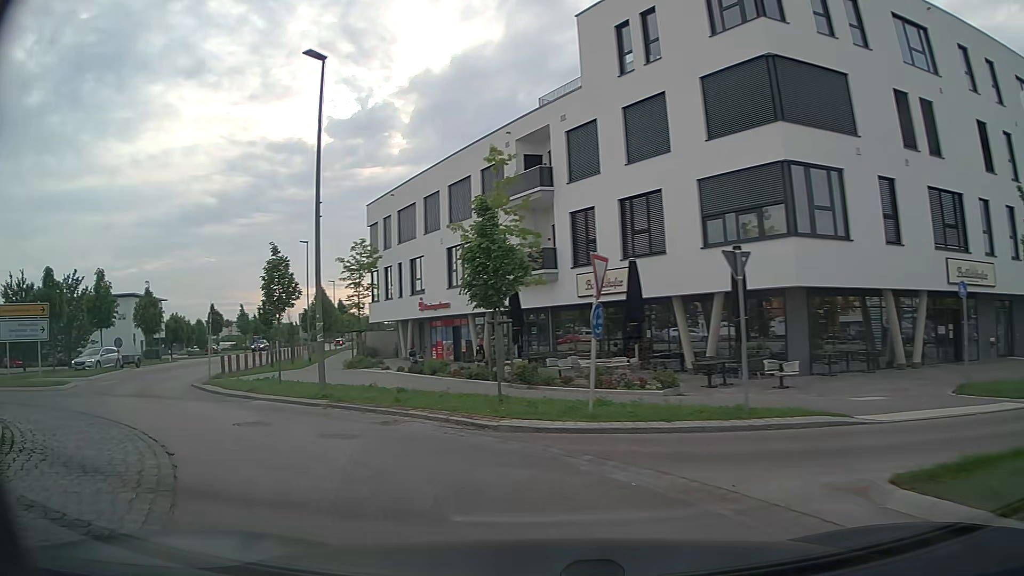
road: tertiary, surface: asphalt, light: Day
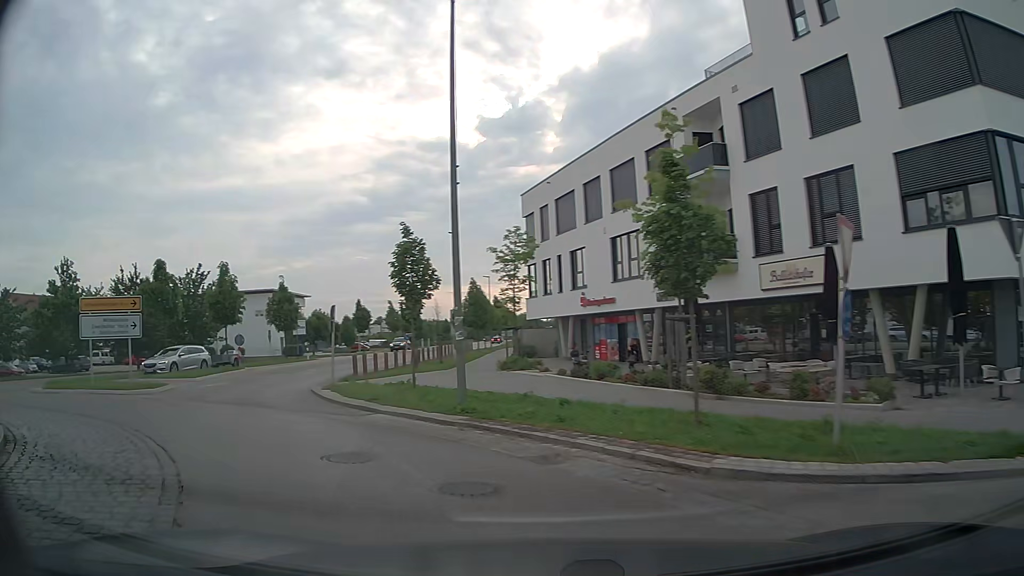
(-0.4, +3.6) m; -14°
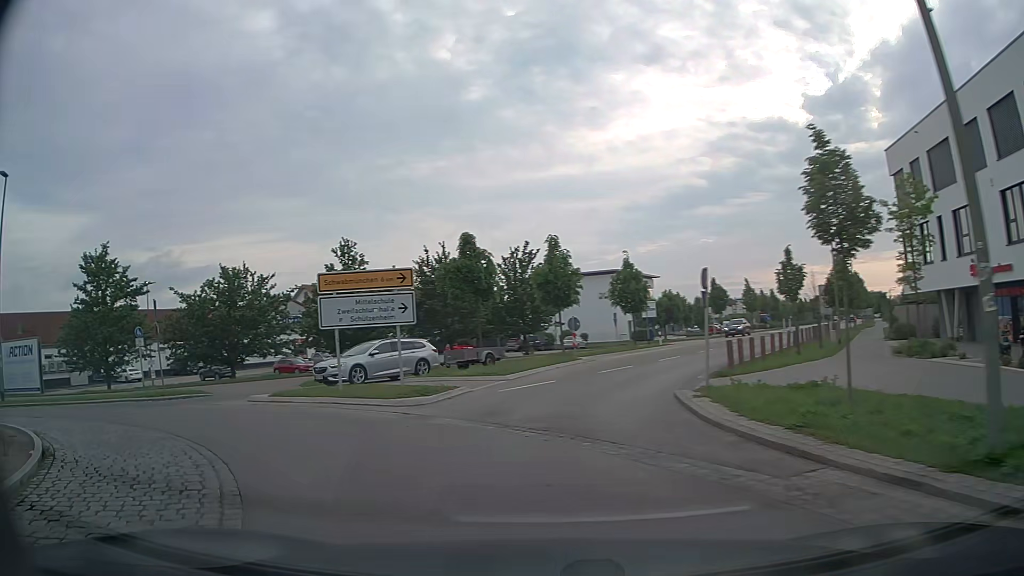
(-1.7, +6.8) m; -28°
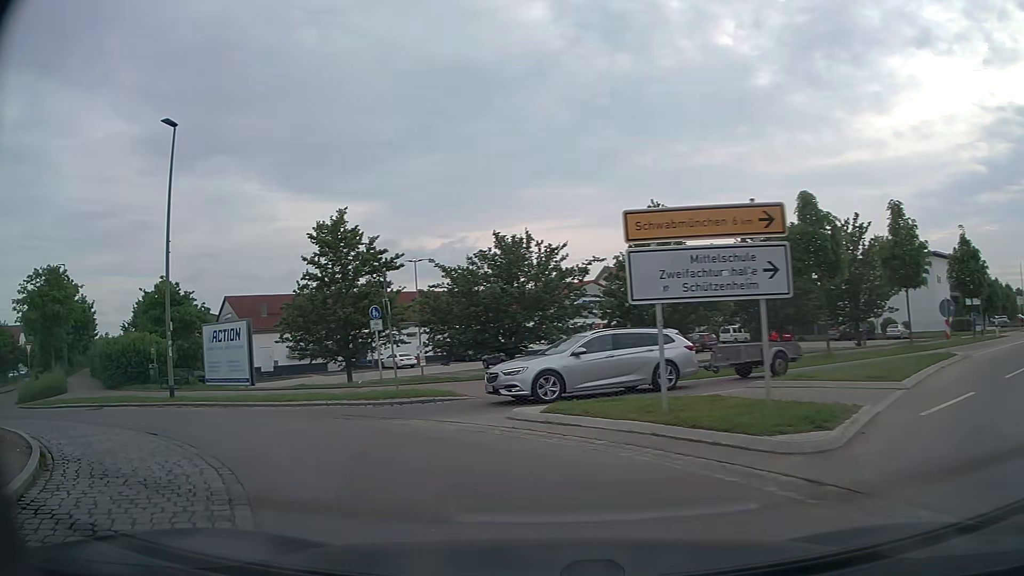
(-1.7, +6.7) m; -27°
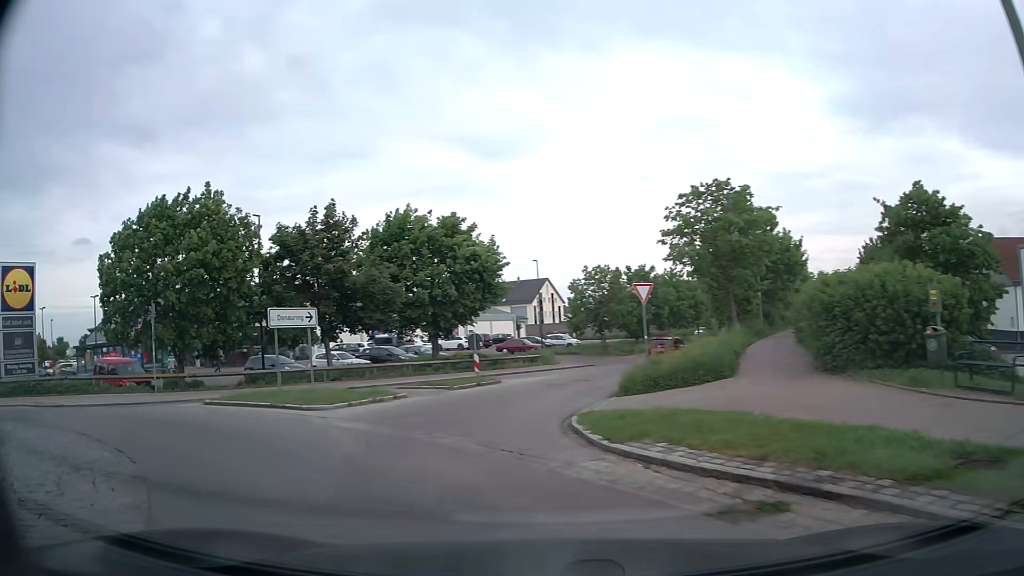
(-8.8, +14.0) m; -63°
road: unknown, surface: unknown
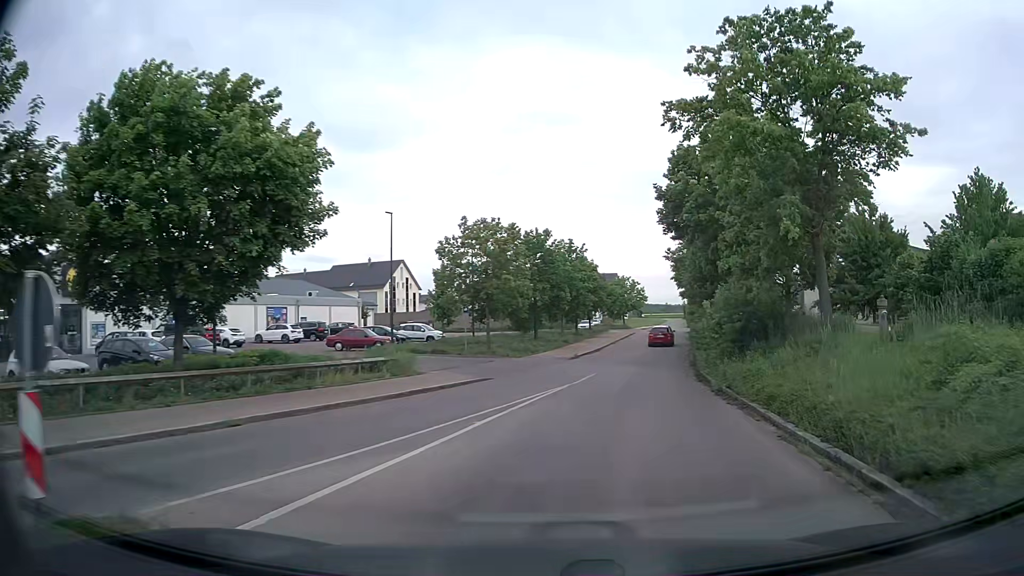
(-0.7, +19.3) m; +11°
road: residential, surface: asphalt
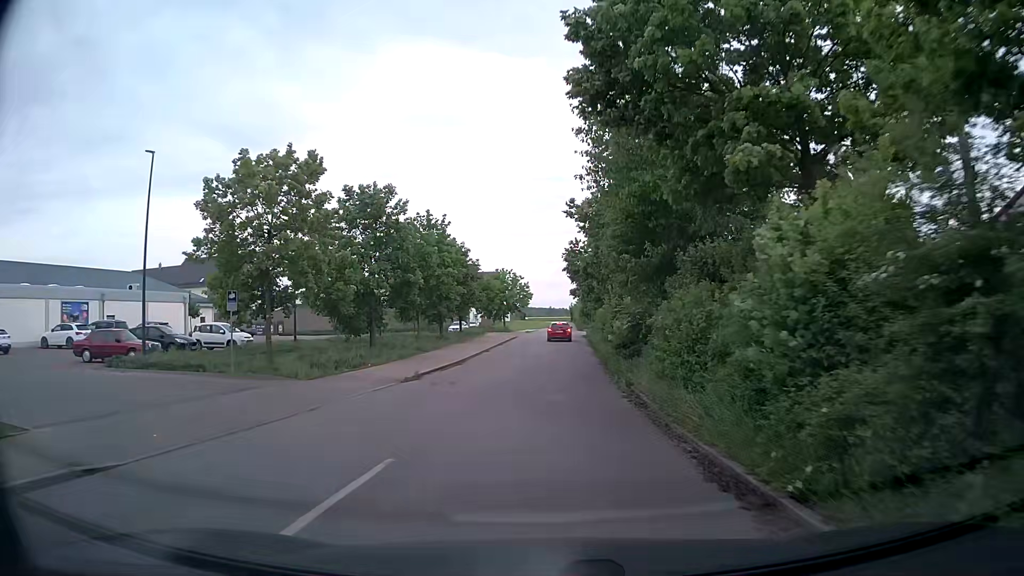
(+1.9, +15.1) m; +10°
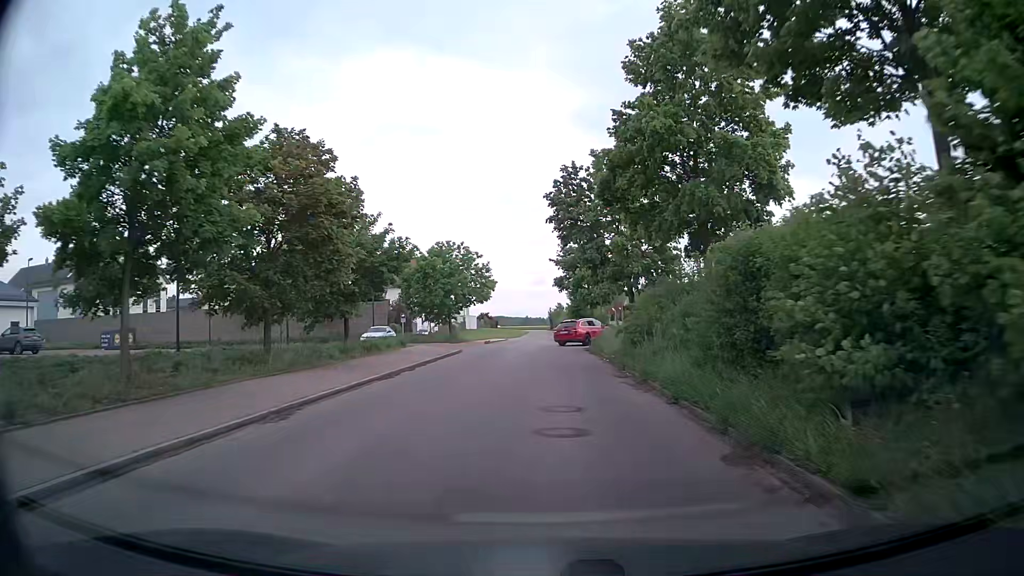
(+0.3, +29.7) m; +2°
(0, +10) (0, +20) (0, +30) (0, +40) (0, +50) (0, +60) (0, +70) (0, +80) (-1, +90) (-1, +100) m
